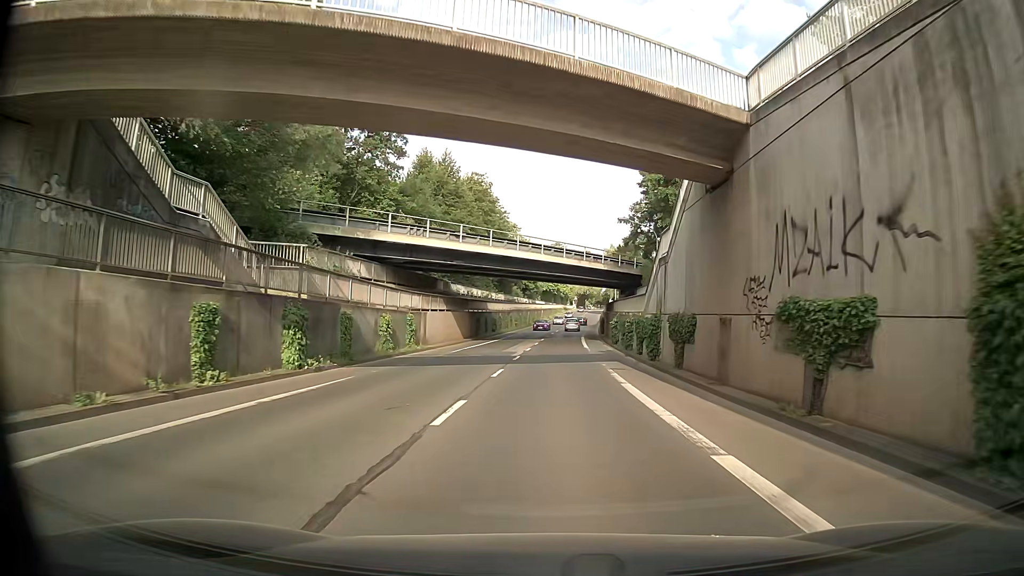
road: secondary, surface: asphalt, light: Day
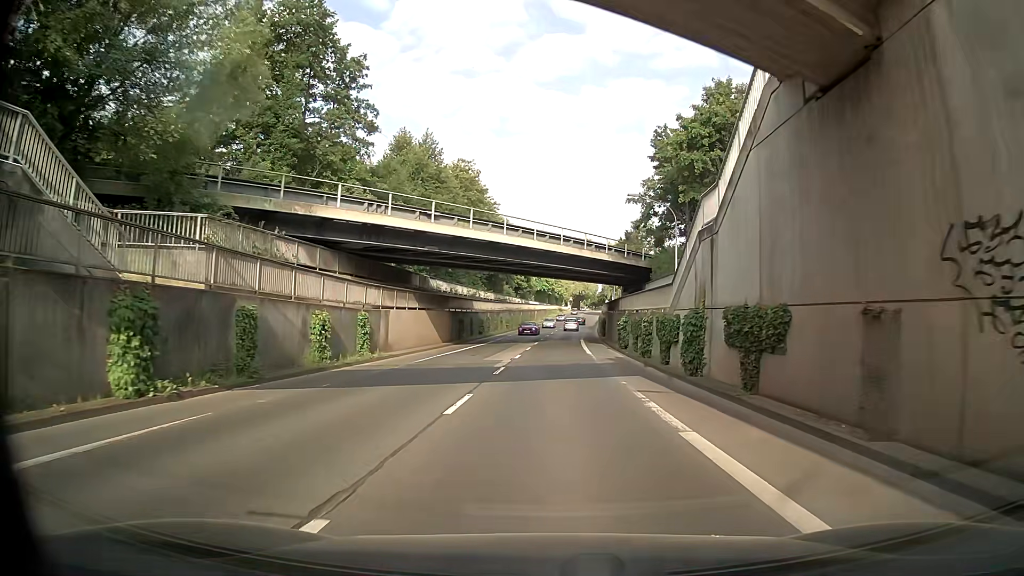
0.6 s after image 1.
(+0.1, +7.8) m; +1°
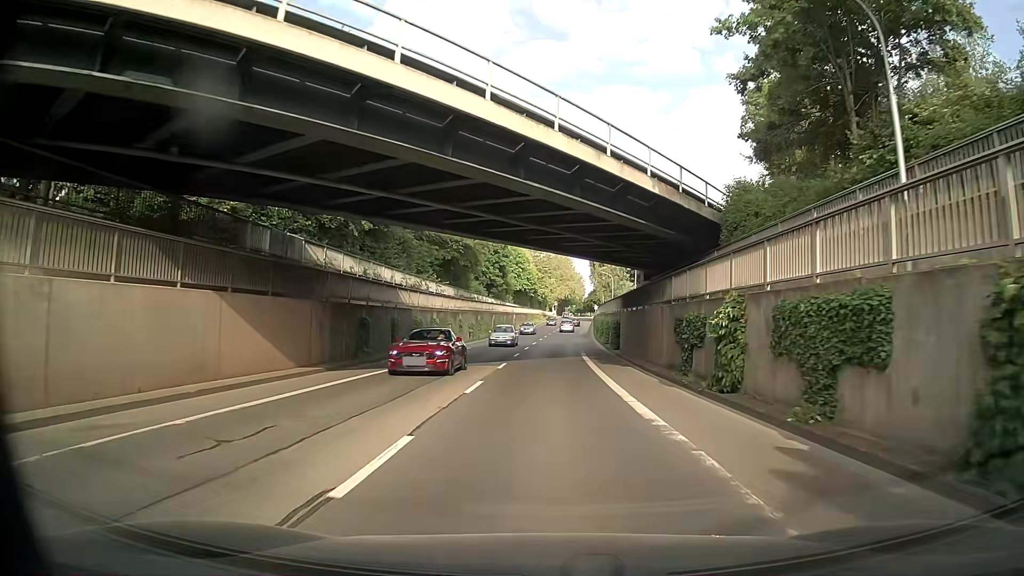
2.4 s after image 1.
(+0.3, +23.3) m; +2°
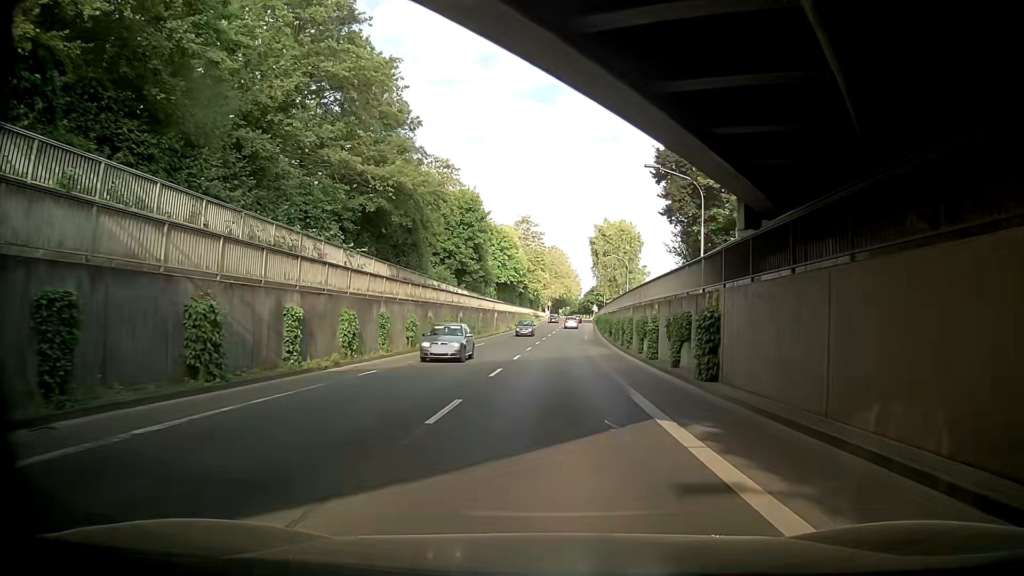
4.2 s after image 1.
(+0.3, +23.1) m; 0°
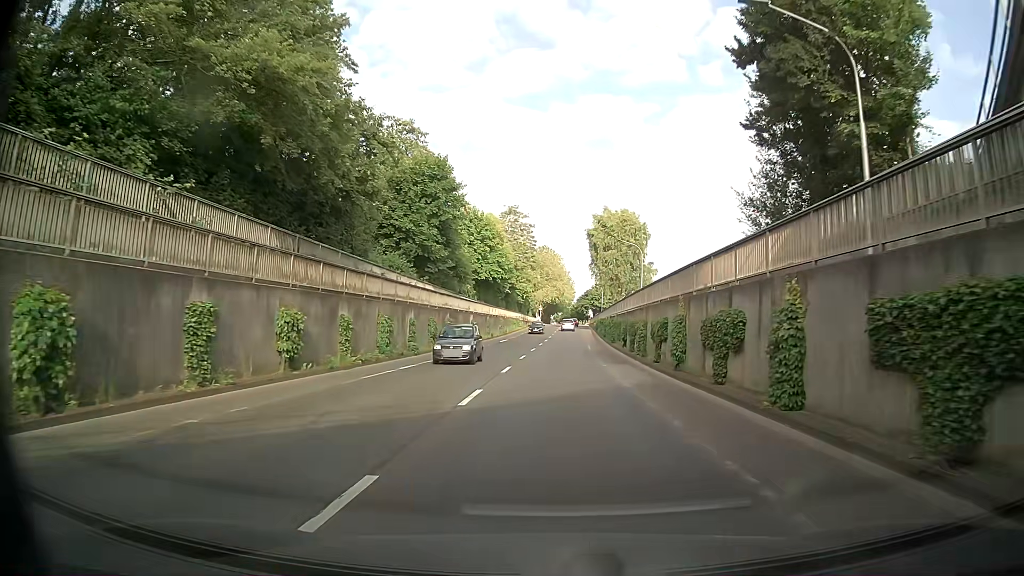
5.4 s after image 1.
(+0.4, +15.4) m; +2°
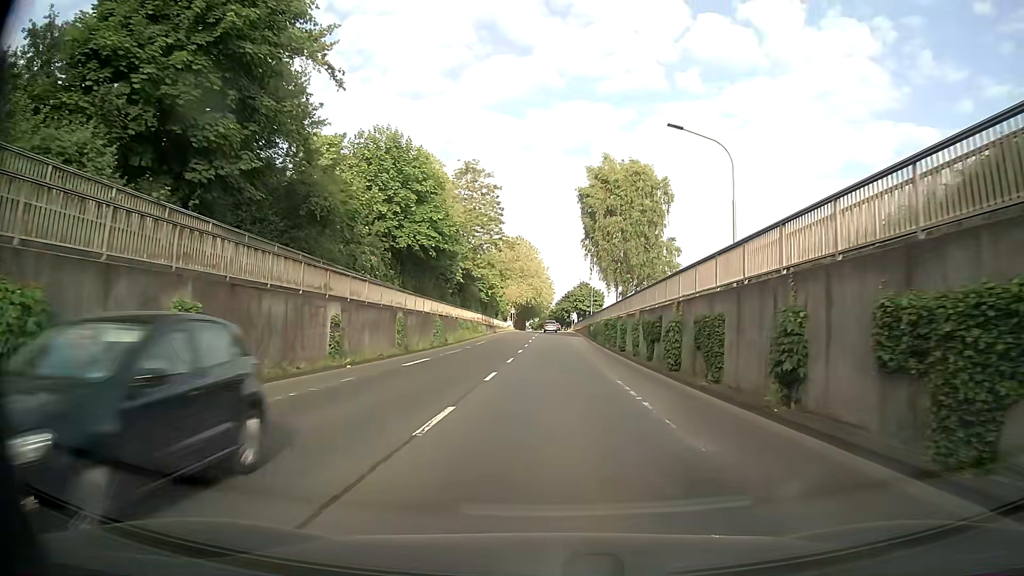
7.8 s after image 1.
(+0.6, +30.6) m; +2°
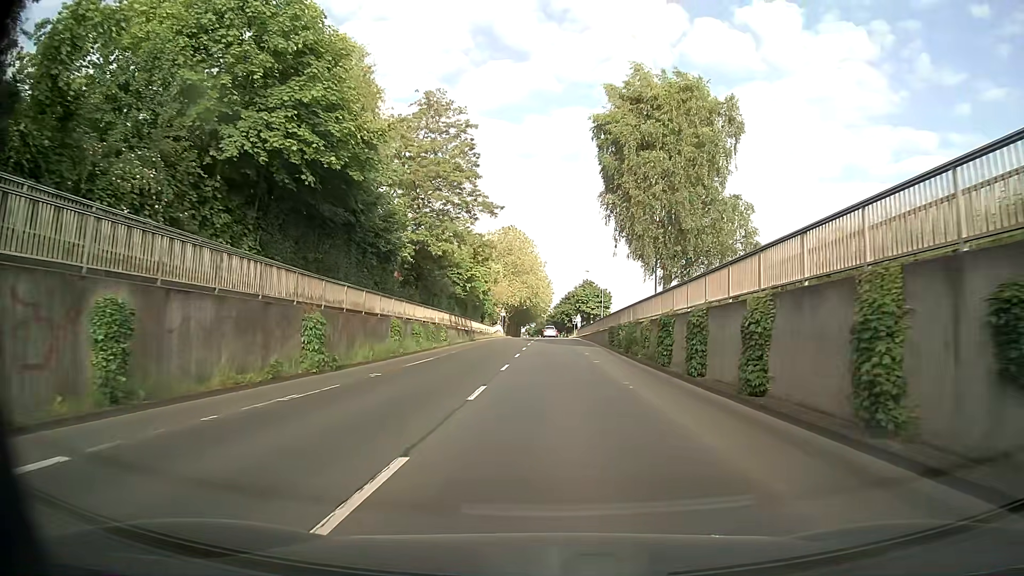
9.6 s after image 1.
(+0.1, +22.9) m; 0°
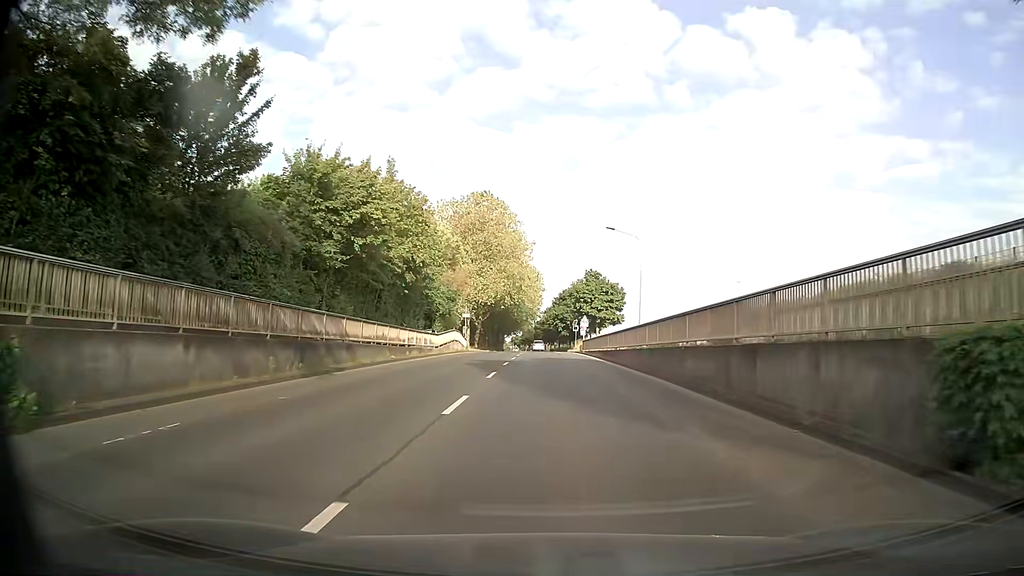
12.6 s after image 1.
(+0.2, +38.1) m; +1°
(0, +10) (0, +20) (0, +30) (0, +40) (0, +50) (0, +60) (0, +70) (0, +80) (0, +90) (0, +100) m
